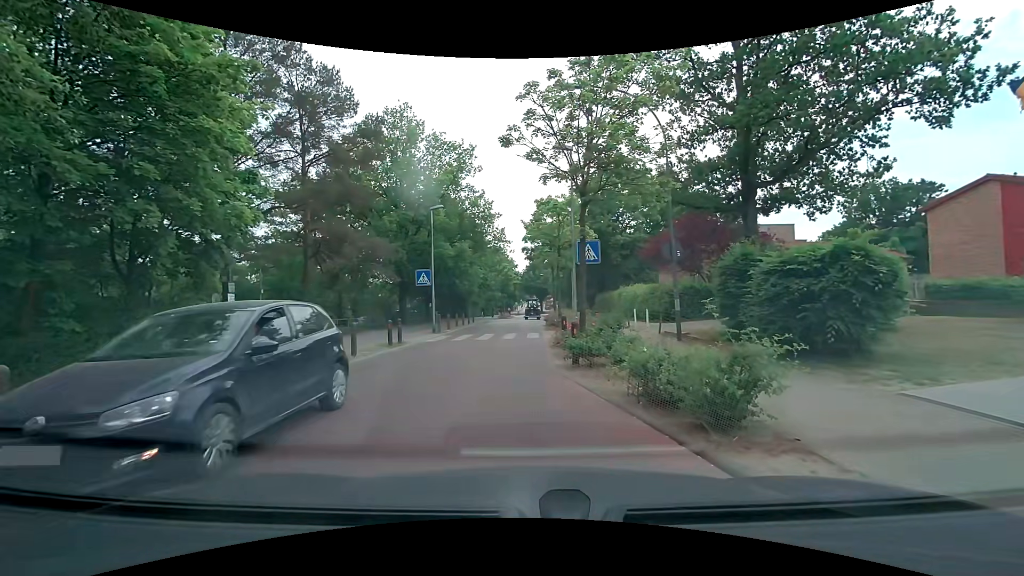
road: residential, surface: asphalt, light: Day
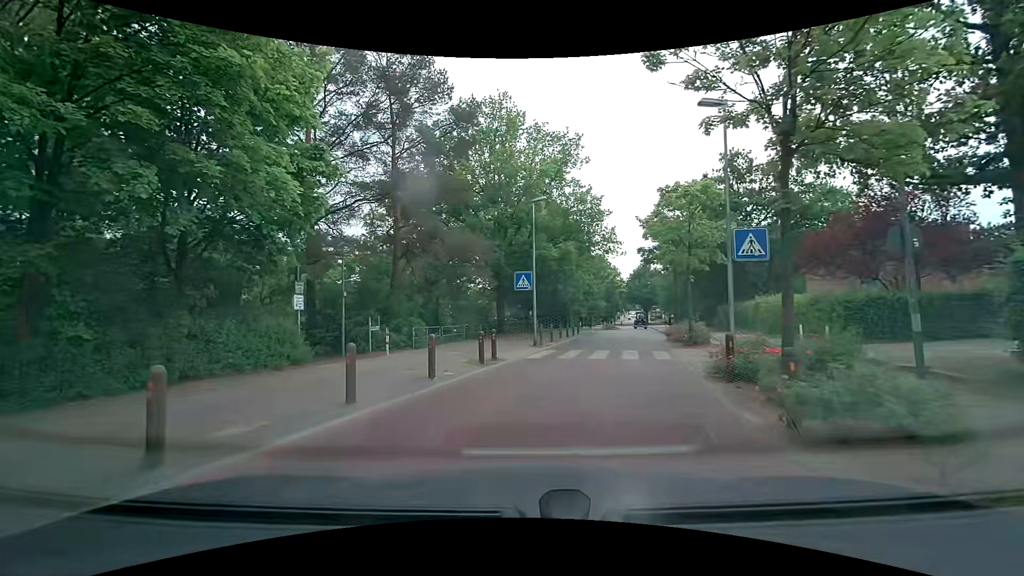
(-0.4, +4.2) m; -11°
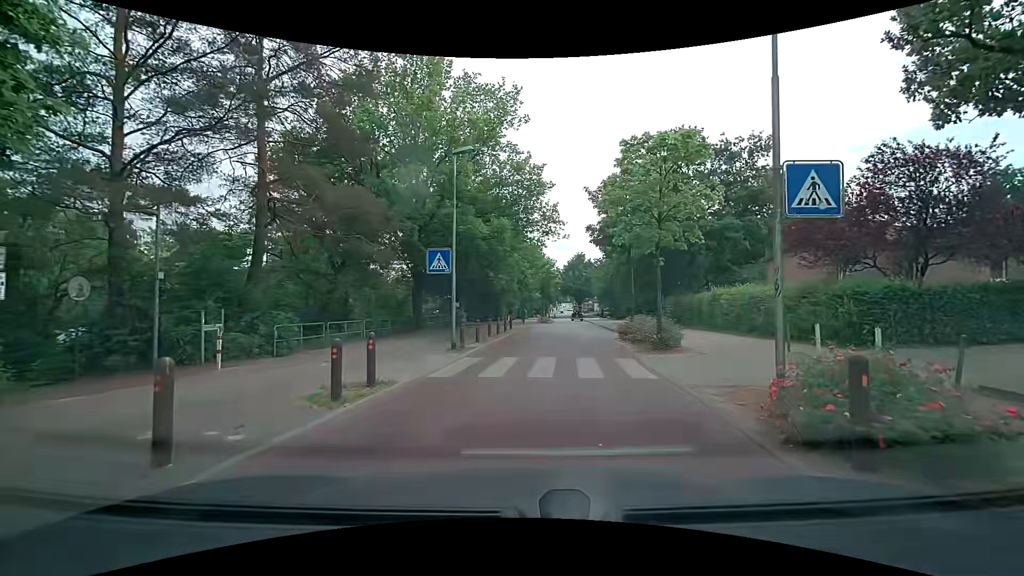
(+0.2, +5.8) m; +7°
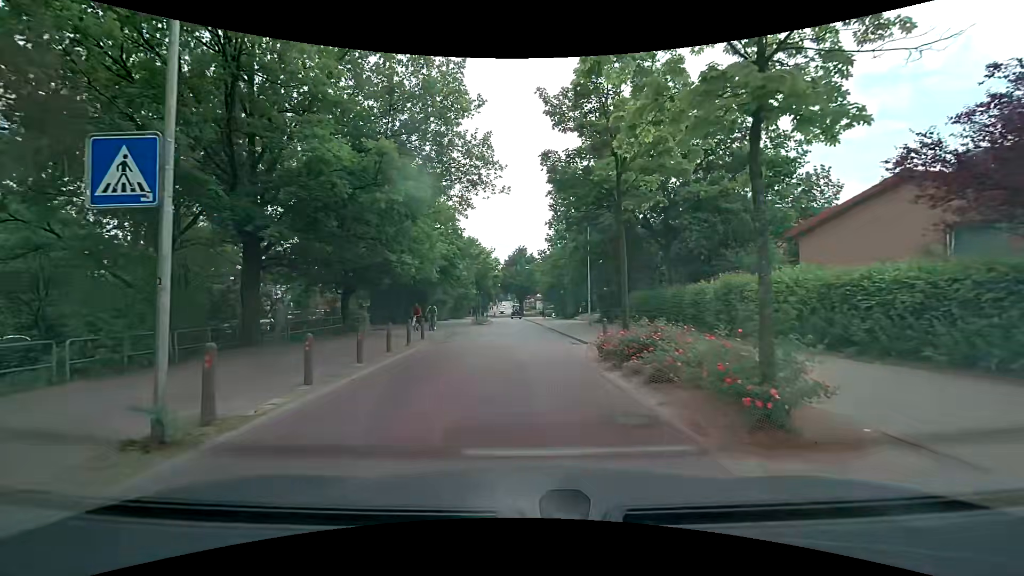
(+0.6, +10.6) m; +8°
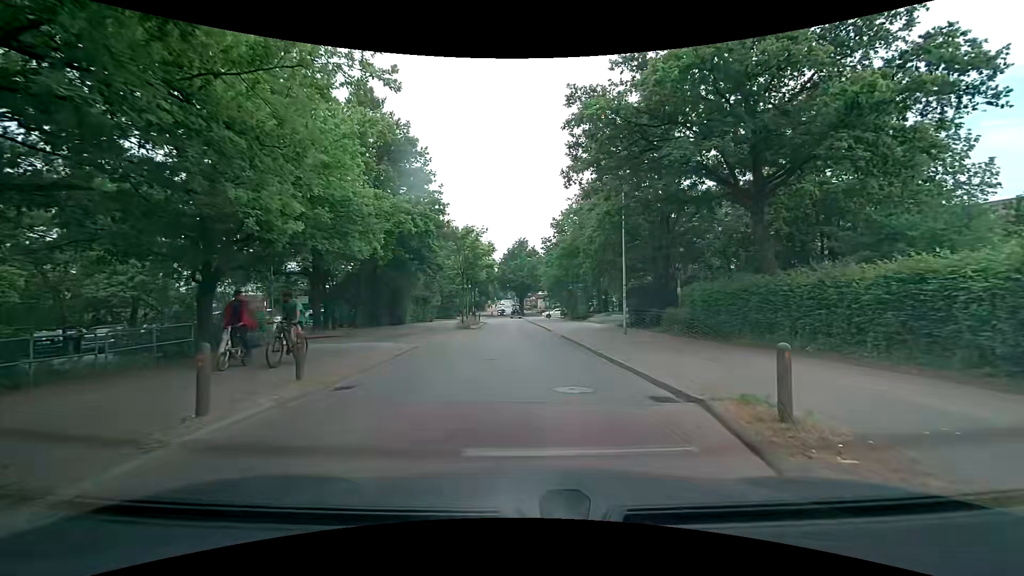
(-0.5, +11.8) m; -1°
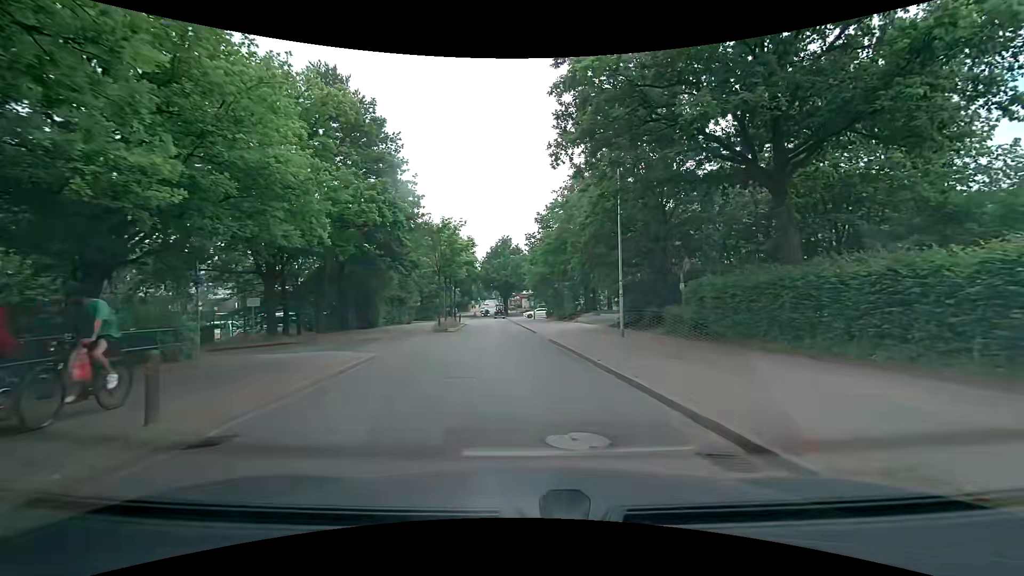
(0.0, +3.2) m; +2°
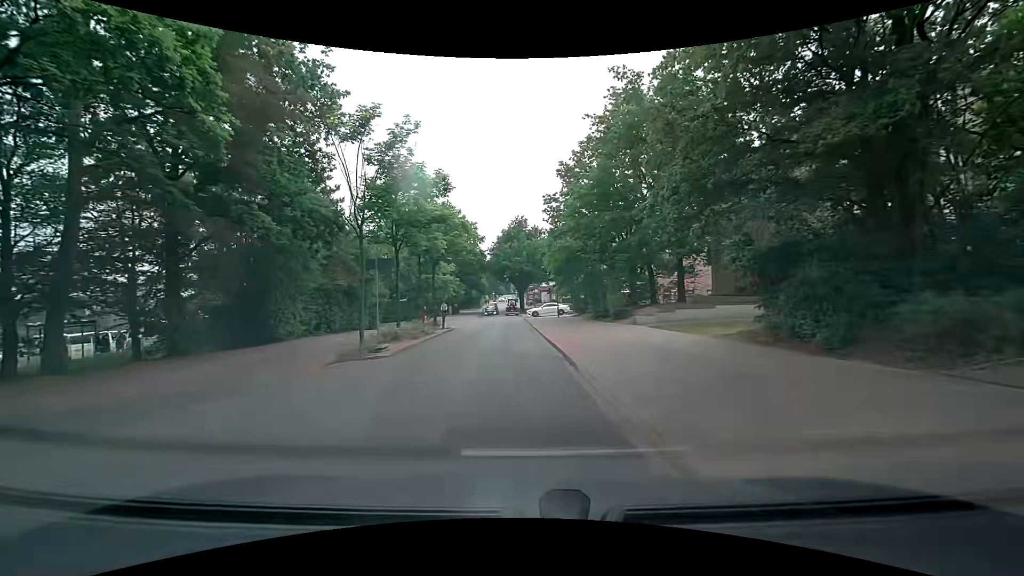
(-0.3, +17.7) m; -4°
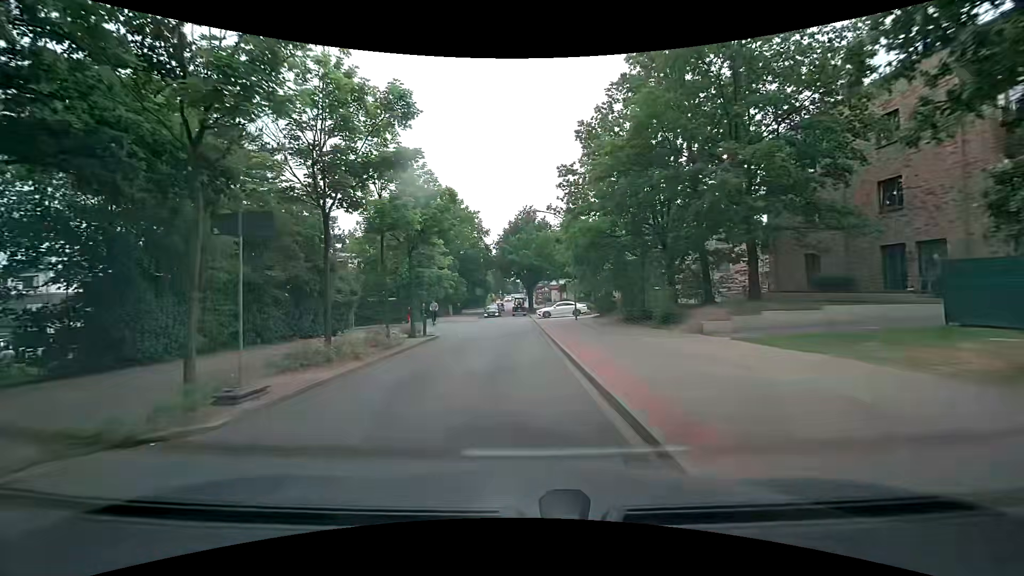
(0.0, +8.2) m; 0°
